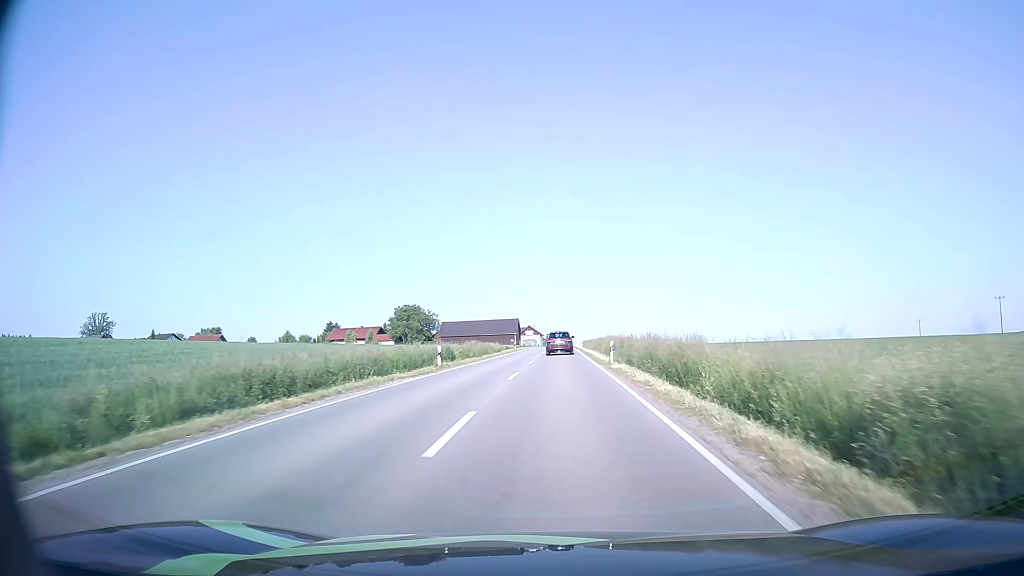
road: secondary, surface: asphalt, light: Day
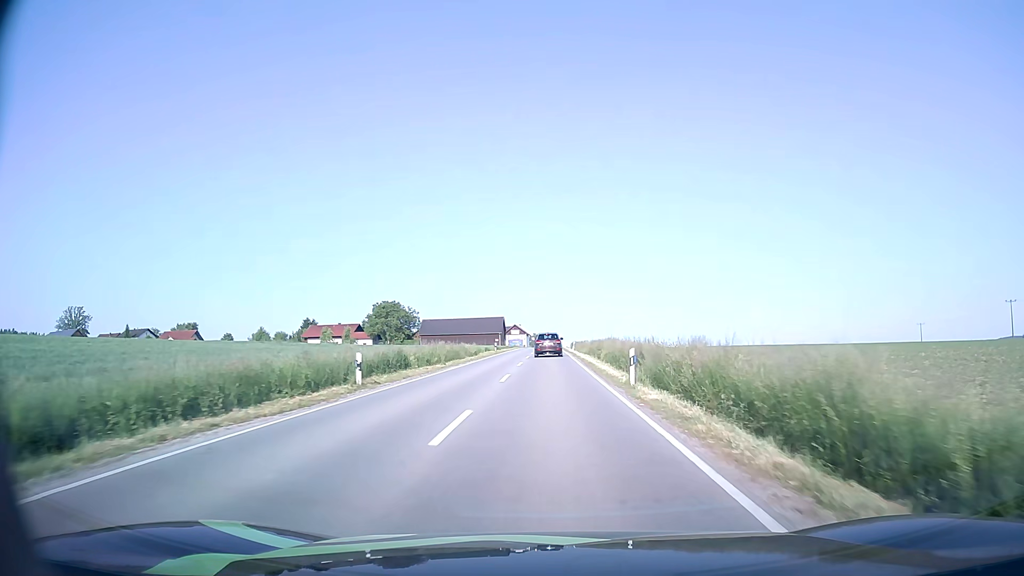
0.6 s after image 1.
(+0.1, +10.9) m; +1°
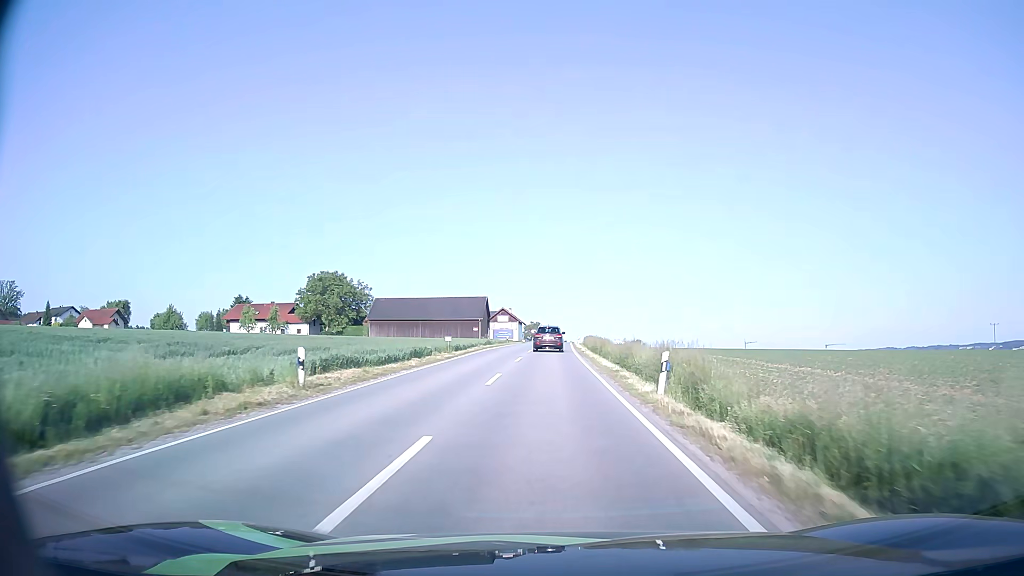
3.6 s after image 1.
(+0.1, +51.8) m; 0°
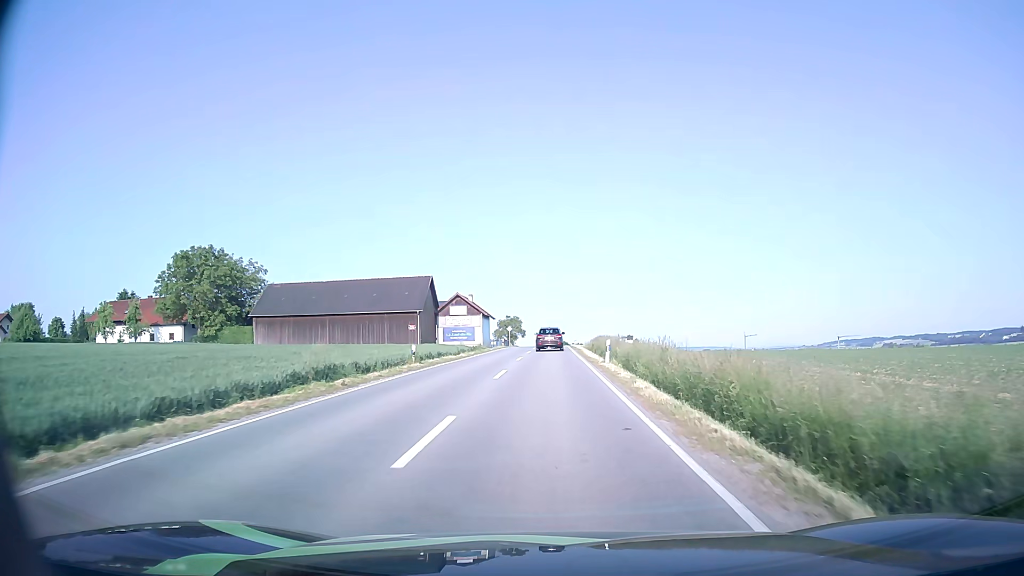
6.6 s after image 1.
(+0.3, +45.9) m; +2°
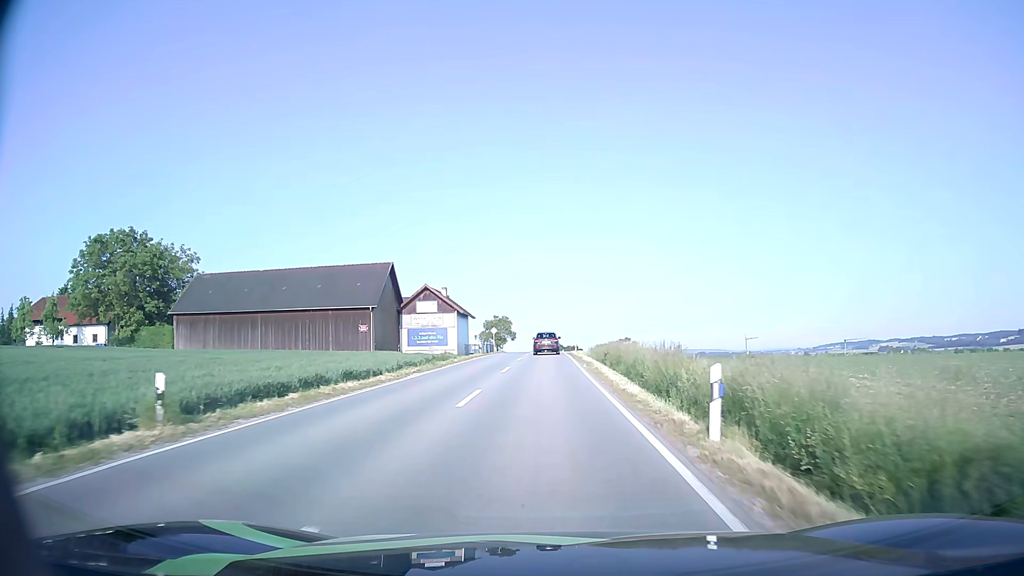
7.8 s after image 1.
(+0.1, +18.2) m; 0°
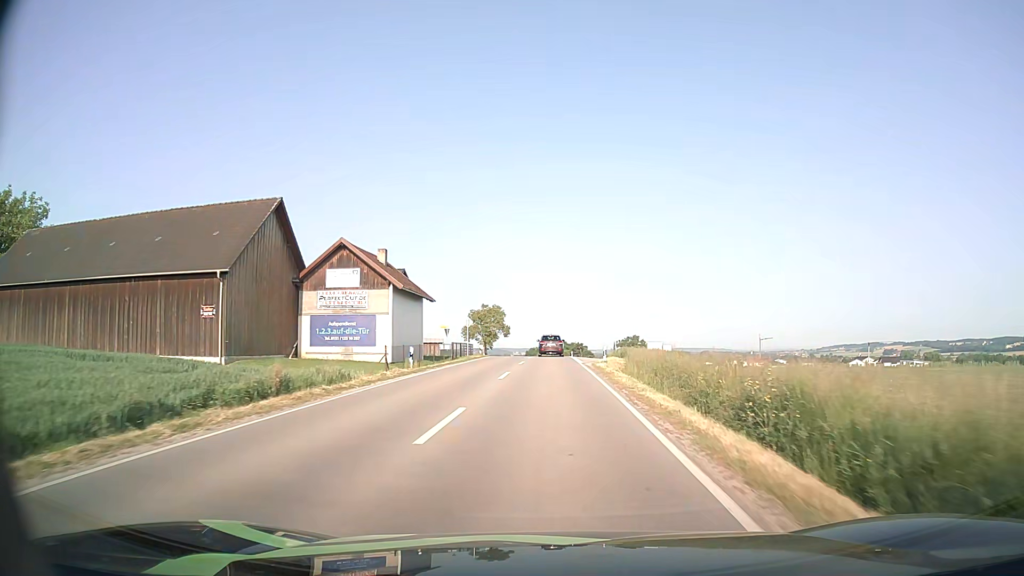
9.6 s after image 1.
(-0.1, +28.8) m; 0°
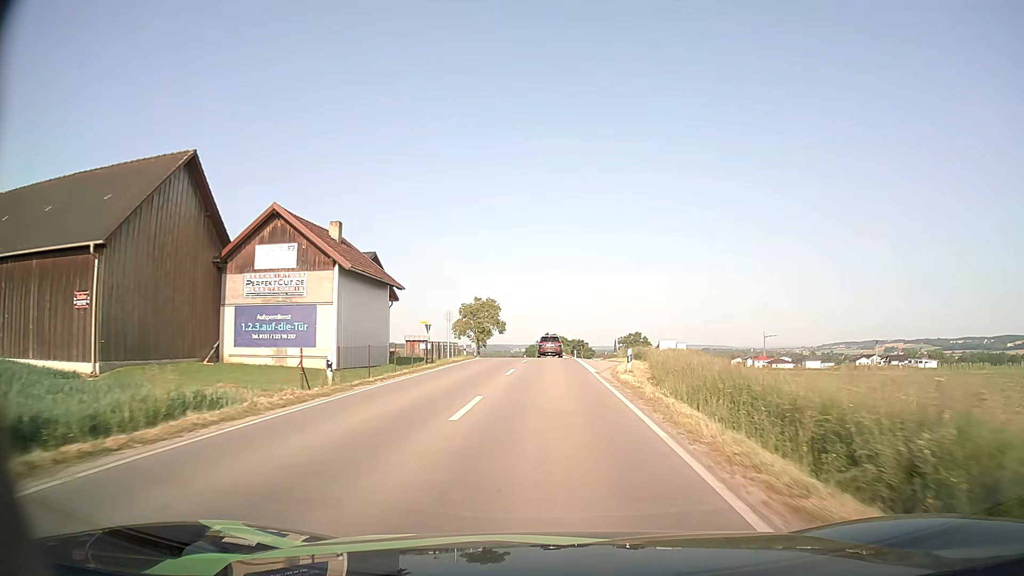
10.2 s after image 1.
(0.0, +9.9) m; 0°
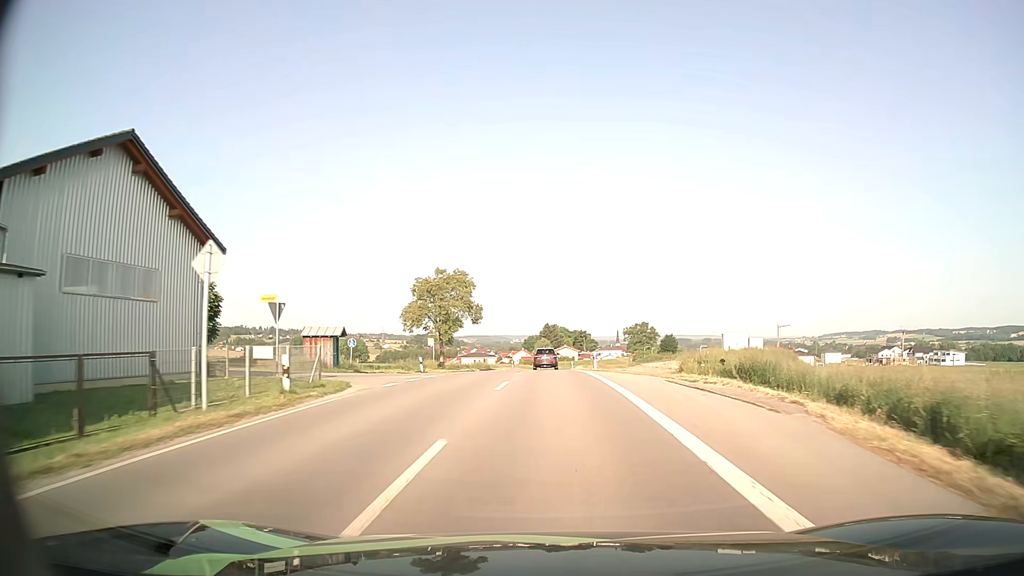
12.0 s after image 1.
(0.0, +30.0) m; 0°
(0, +10) (0, +20) (0, +30) (0, +40) (0, +50) (0, +60) (0, +70) (0, +80) (0, +90) (+1, +100) m
